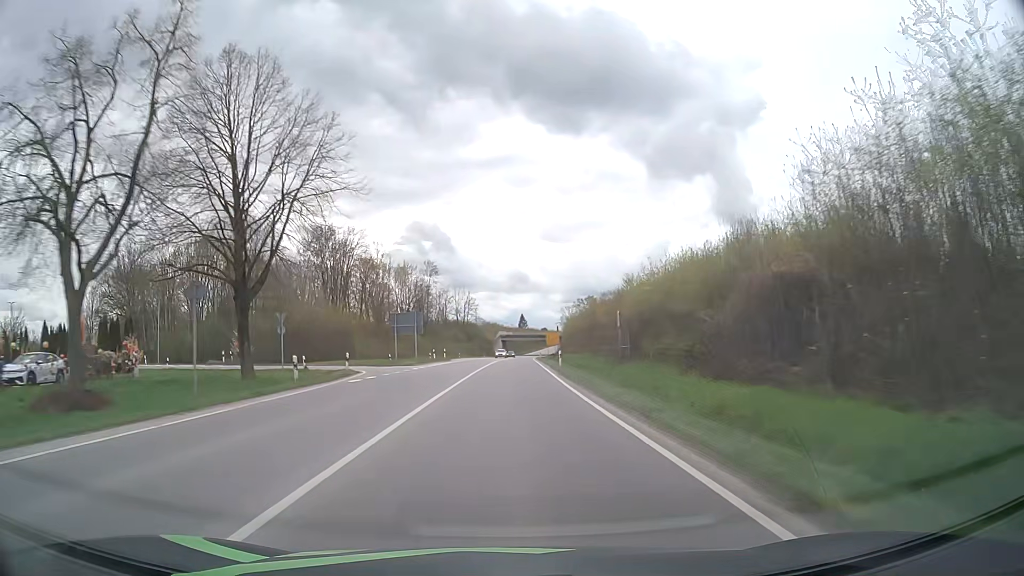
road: primary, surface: asphalt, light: Day
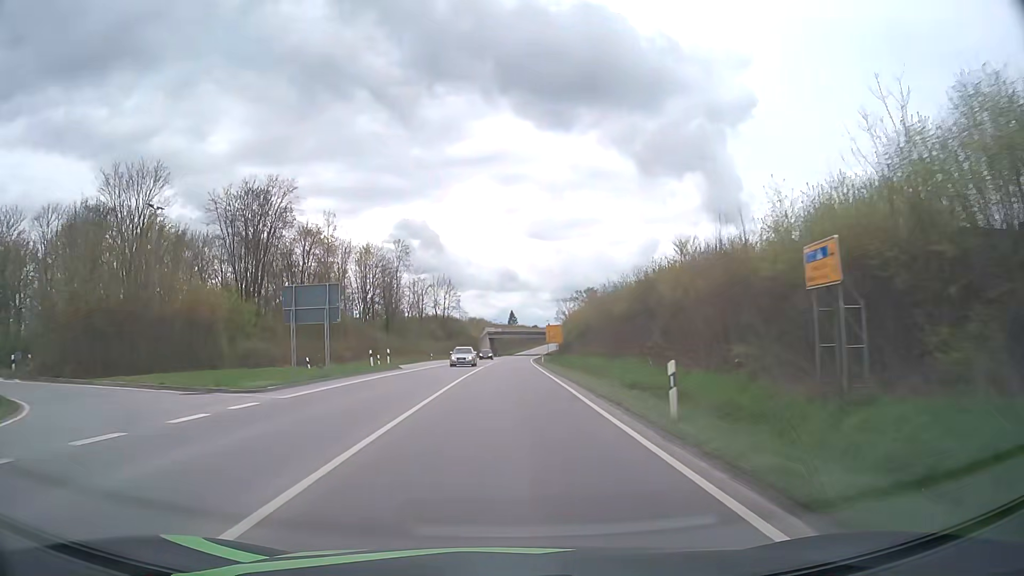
(+0.2, +28.7) m; +1°
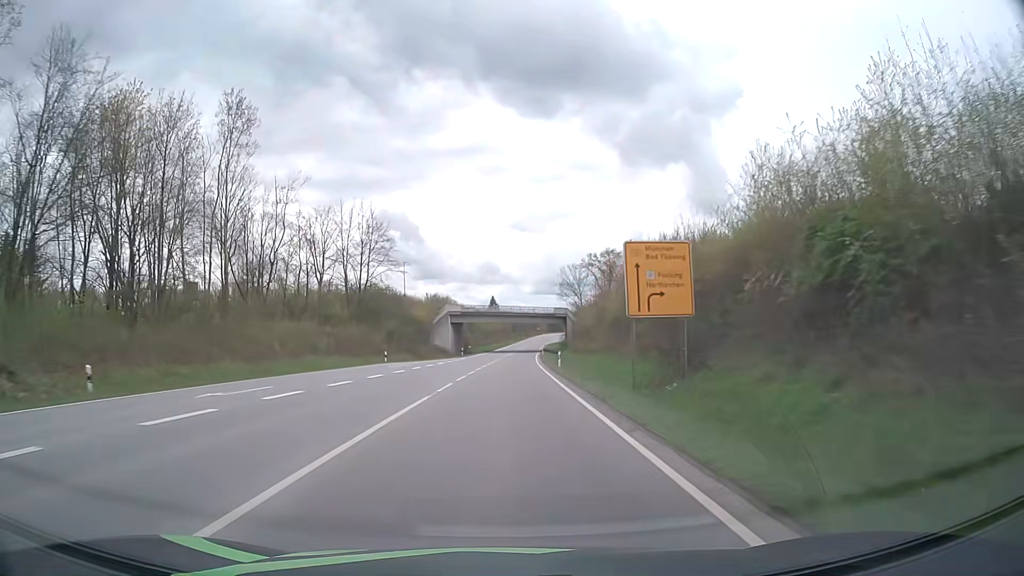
(+0.9, +71.7) m; +2°
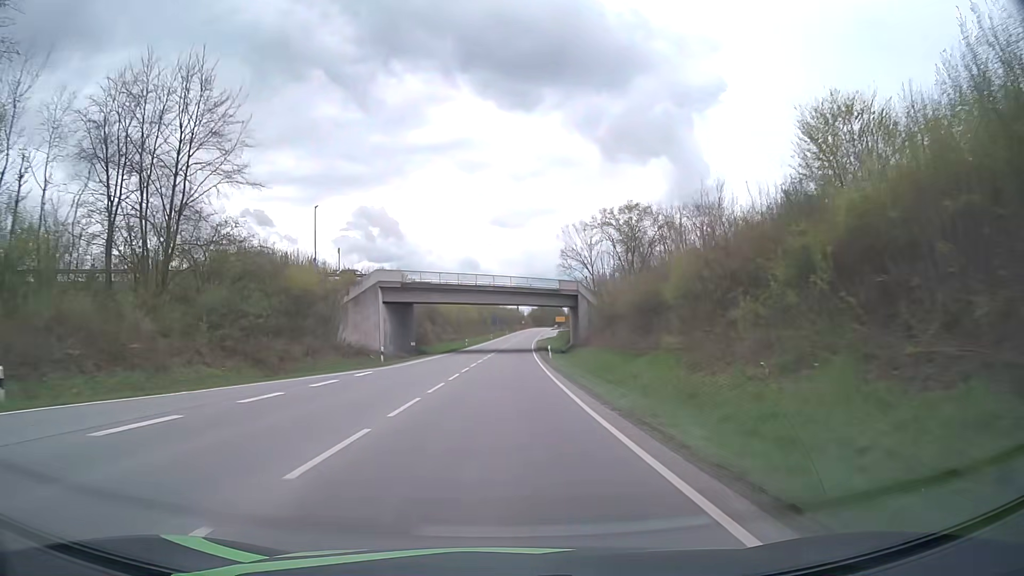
(+0.5, +43.3) m; +1°
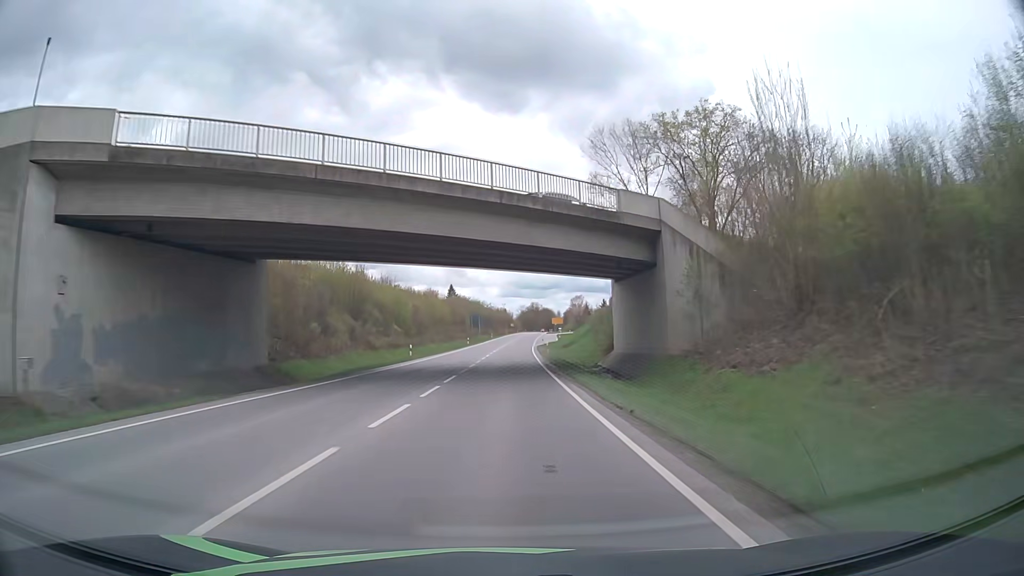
(+0.5, +43.7) m; +1°
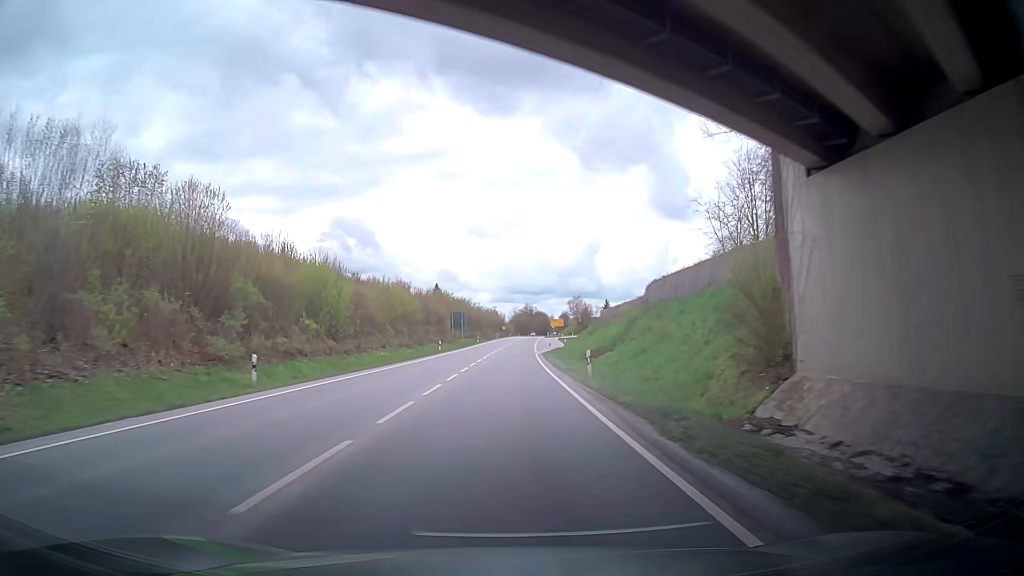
(+0.2, +29.2) m; +1°
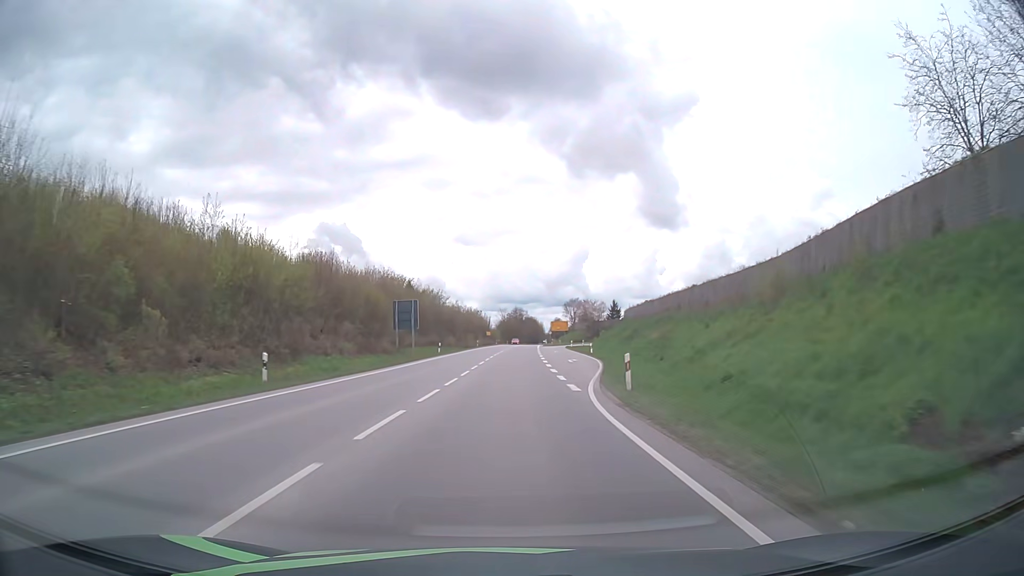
(+0.4, +43.8) m; +1°
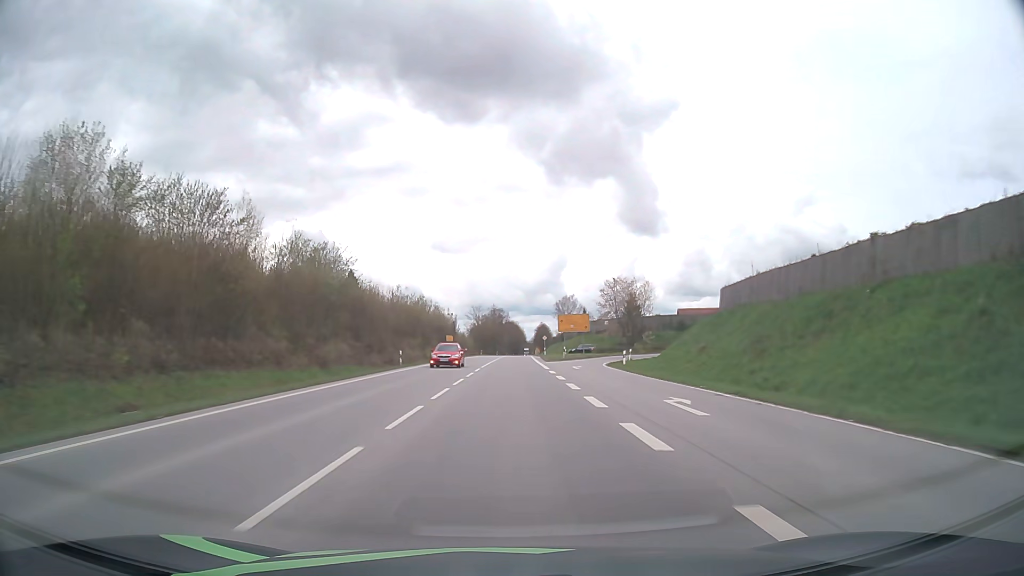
(+0.9, +57.9) m; +2°
(0, +10) (0, +20) (0, +30) (0, +40) (0, +50) (+1, +60) (+1, +70) (+1, +80) (+1, +90) (+2, +100) m
